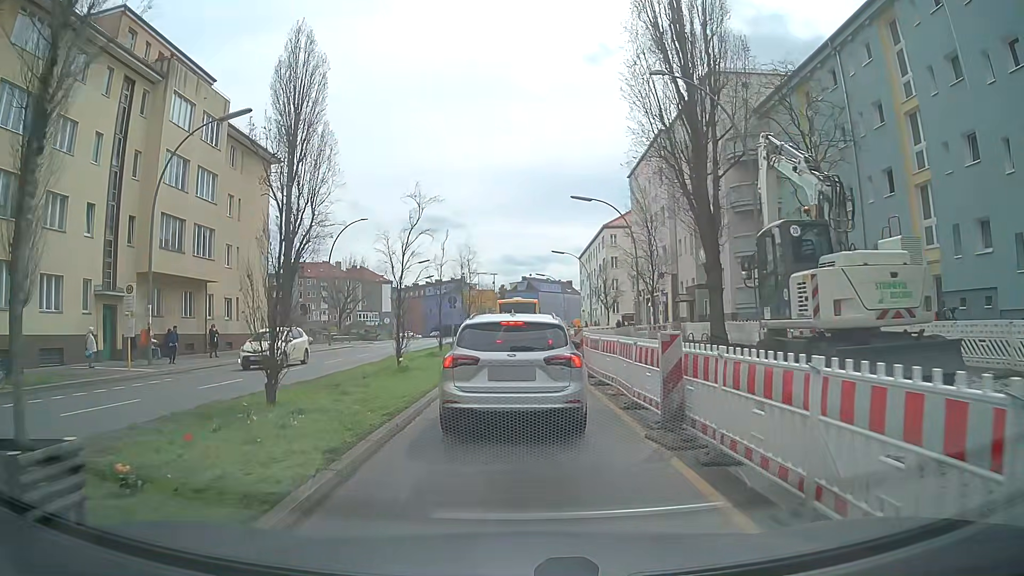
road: secondary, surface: asphalt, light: Day
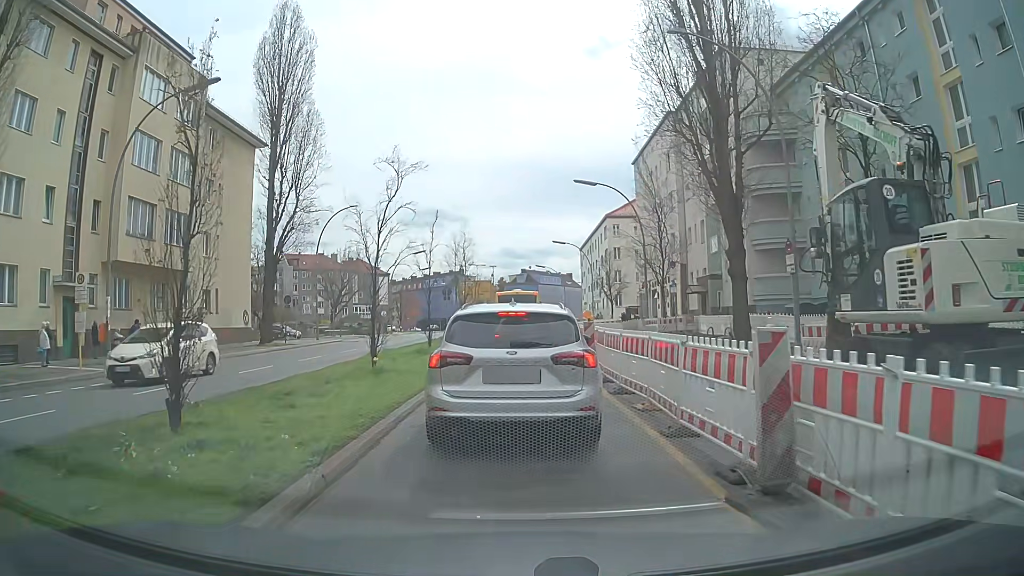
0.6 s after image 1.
(0.0, +3.1) m; -1°
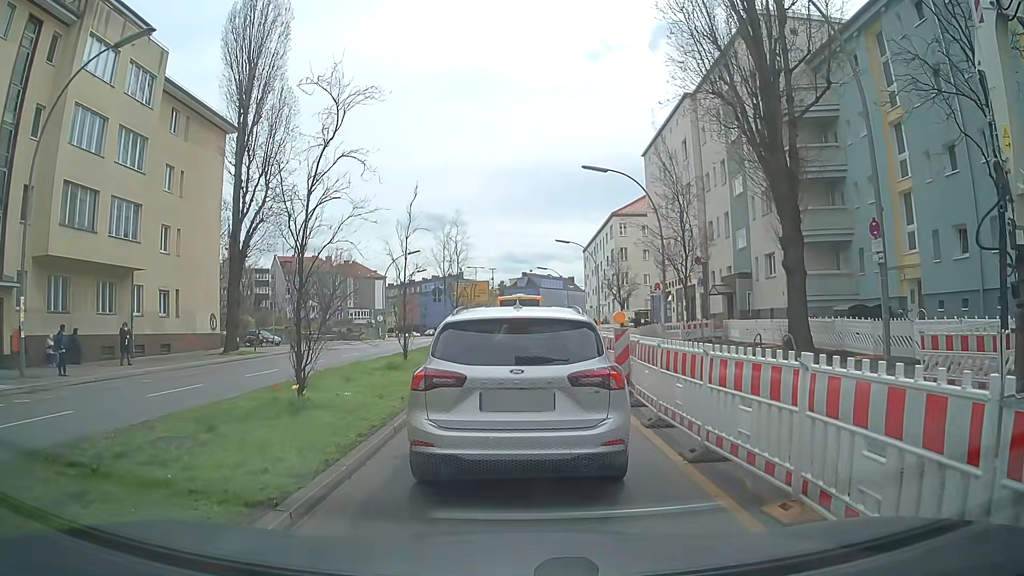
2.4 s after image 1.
(+0.1, +5.1) m; 0°
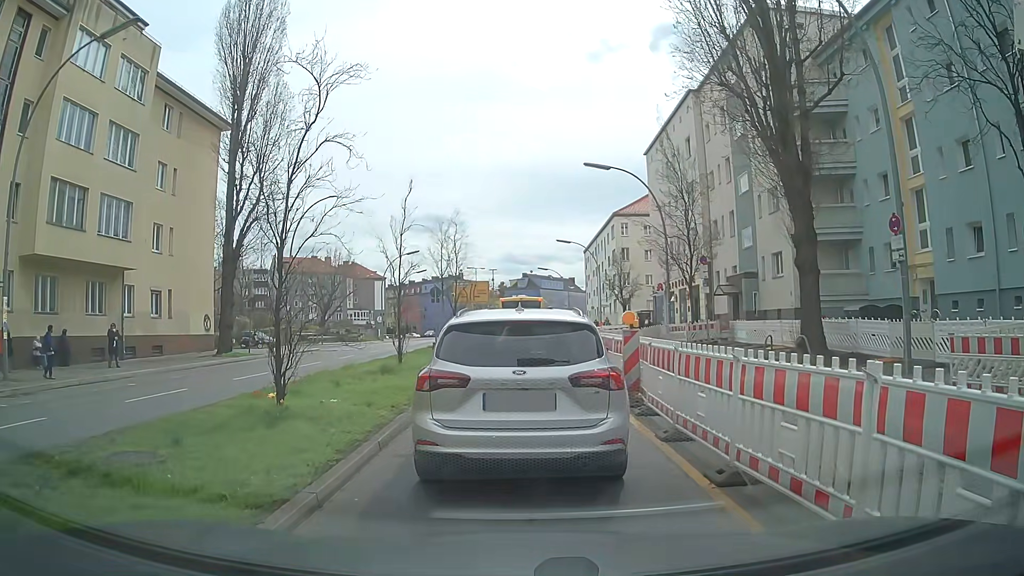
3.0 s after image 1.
(0.0, +0.9) m; +2°
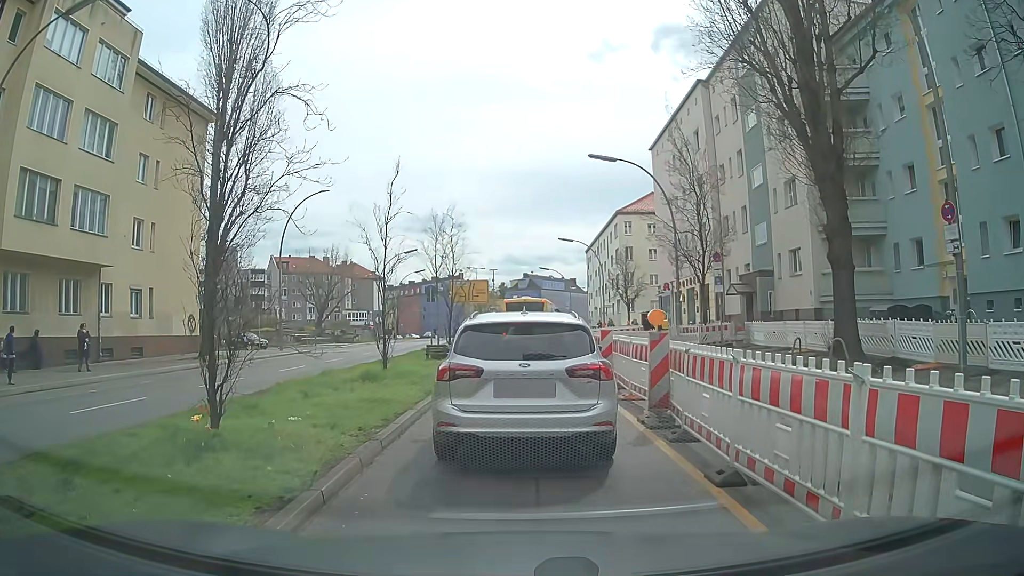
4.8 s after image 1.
(0.0, +2.2) m; 0°
